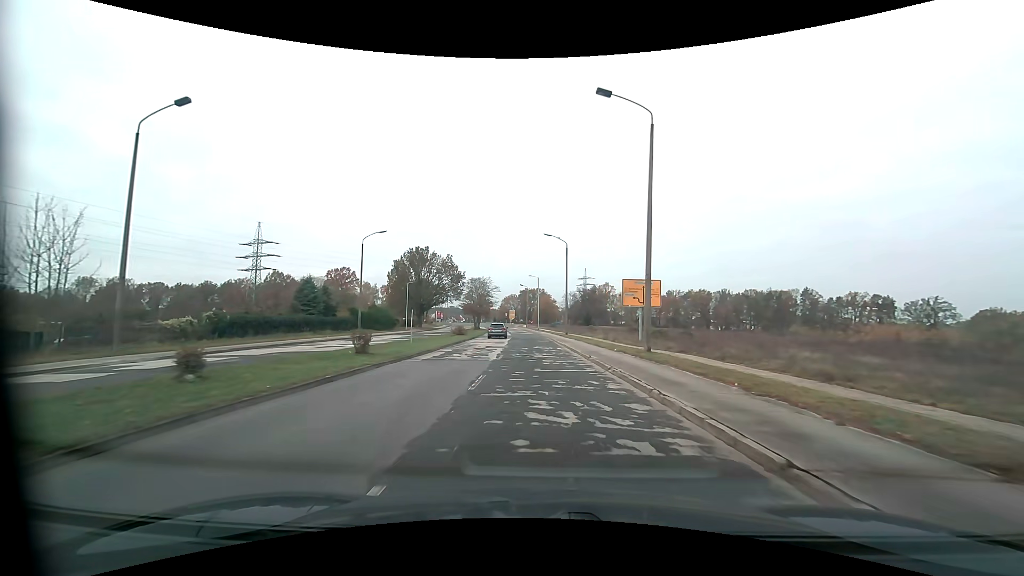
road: tertiary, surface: asphalt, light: Day
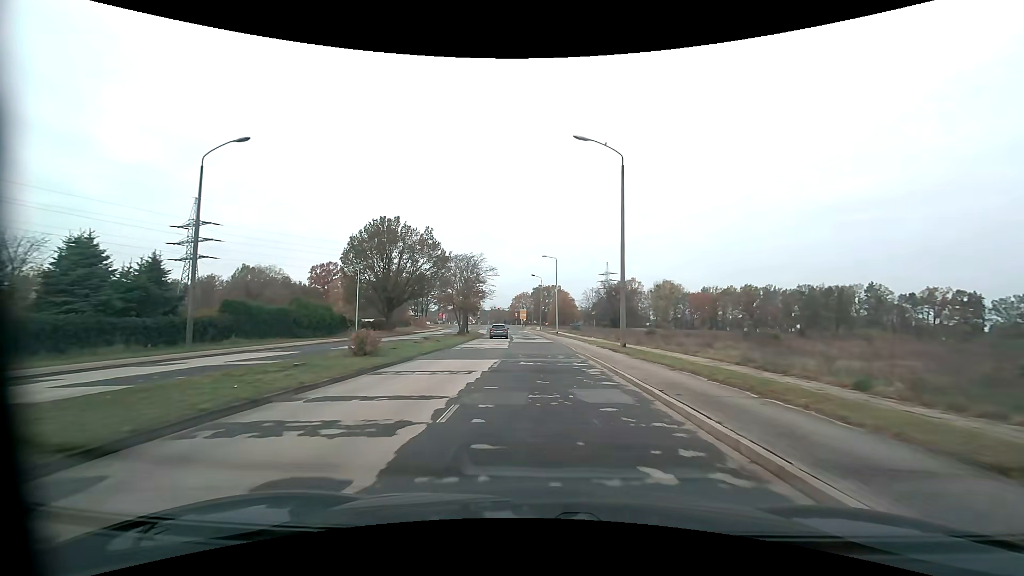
(-0.5, +30.6) m; -2°
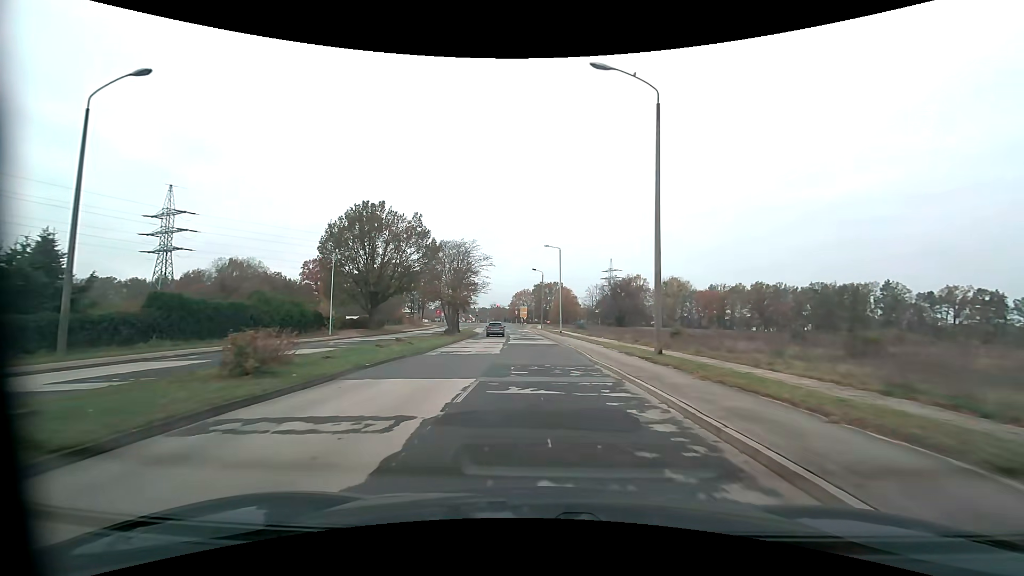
(0.0, +7.6) m; 0°
(0, +10) (0, +20) (-1, +30) (-1, +40) (-1, +50) (-2, +60) (-3, +70) (-3, +80) (-4, +90) (-5, +100) m
